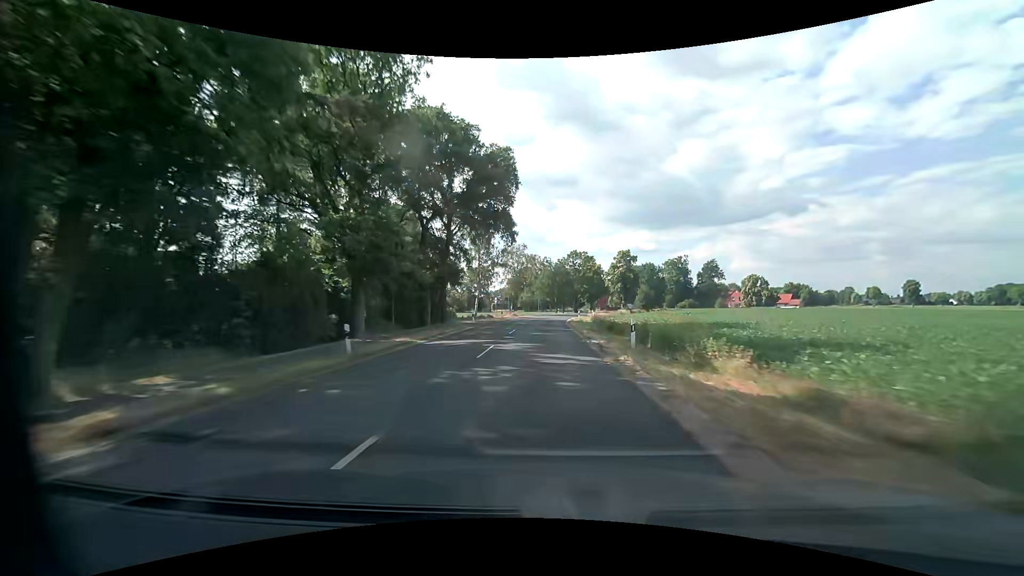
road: secondary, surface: asphalt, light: Day
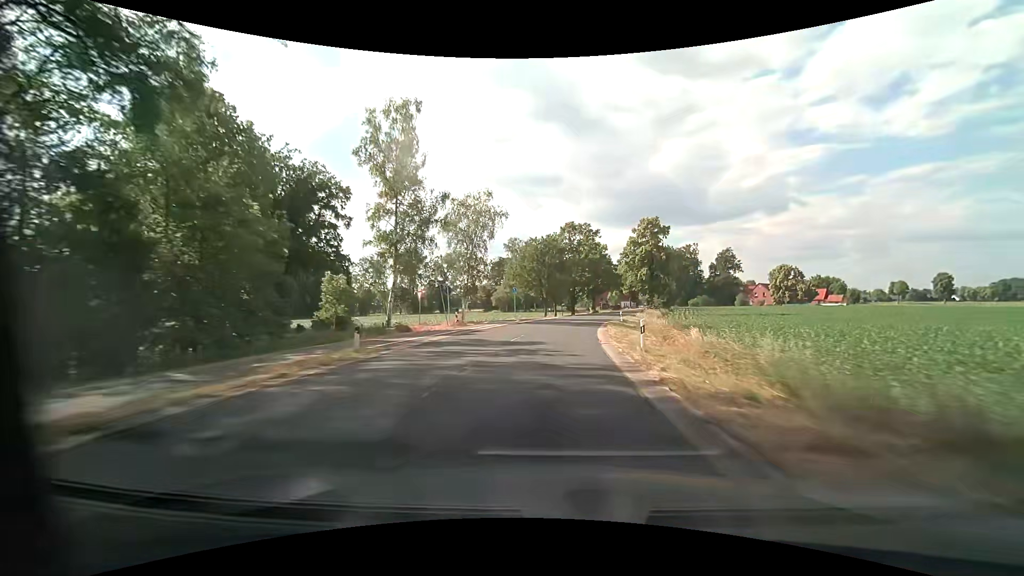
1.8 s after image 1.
(+0.3, +42.1) m; +1°
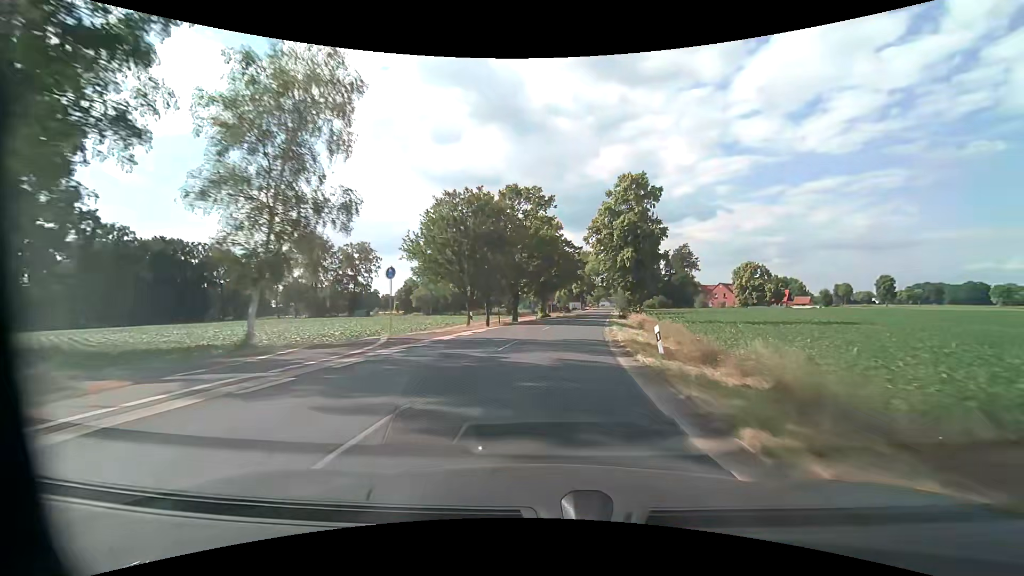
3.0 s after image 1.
(+1.4, +28.0) m; +6°
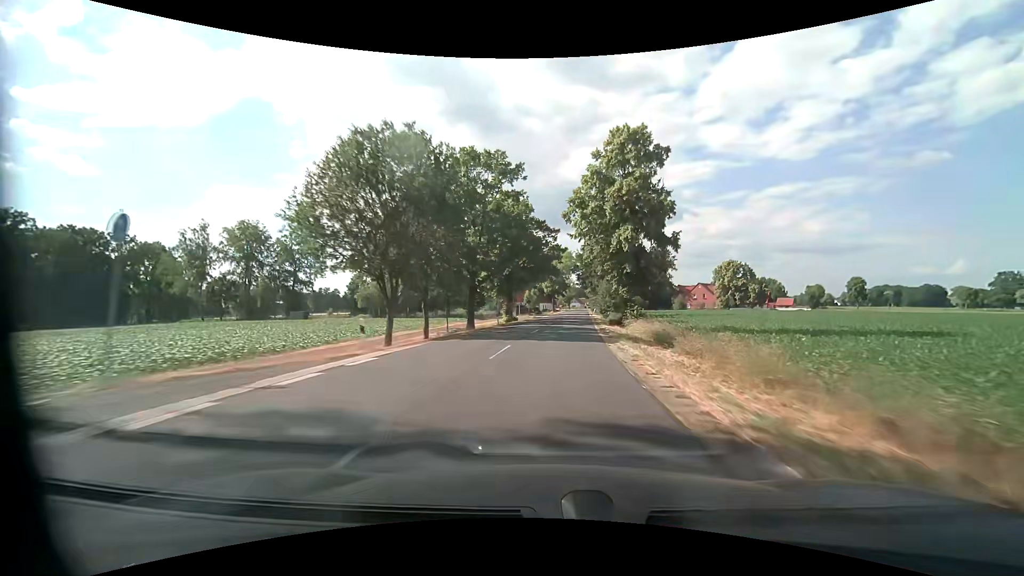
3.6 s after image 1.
(+0.5, +14.0) m; +4°
(0, +10) (+1, +20) (+1, +30) (+2, +40) (+3, +50) (+4, +60) (+5, +70) (+6, +80) (+7, +90) (+8, +100) m
